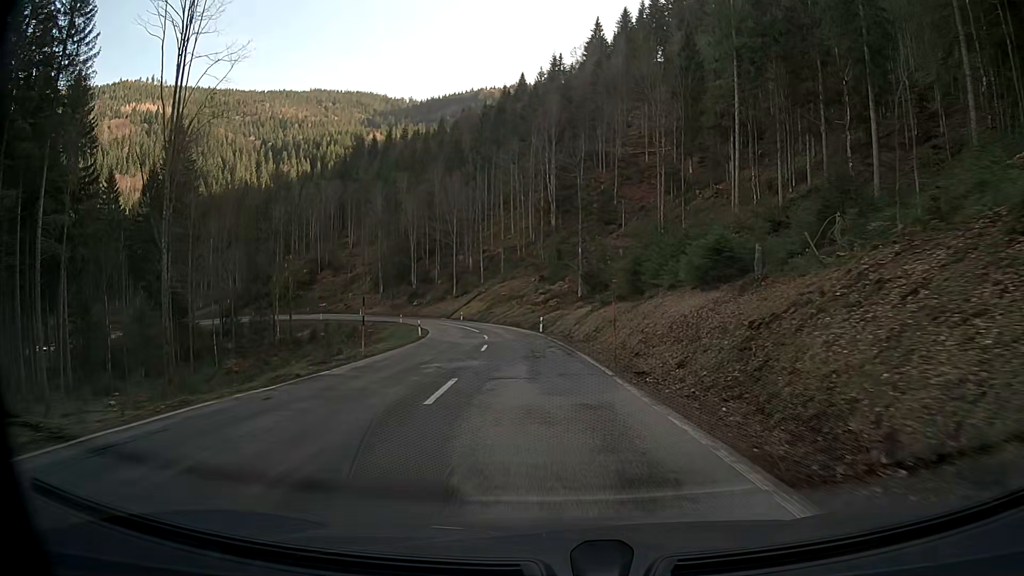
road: secondary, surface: asphalt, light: Day
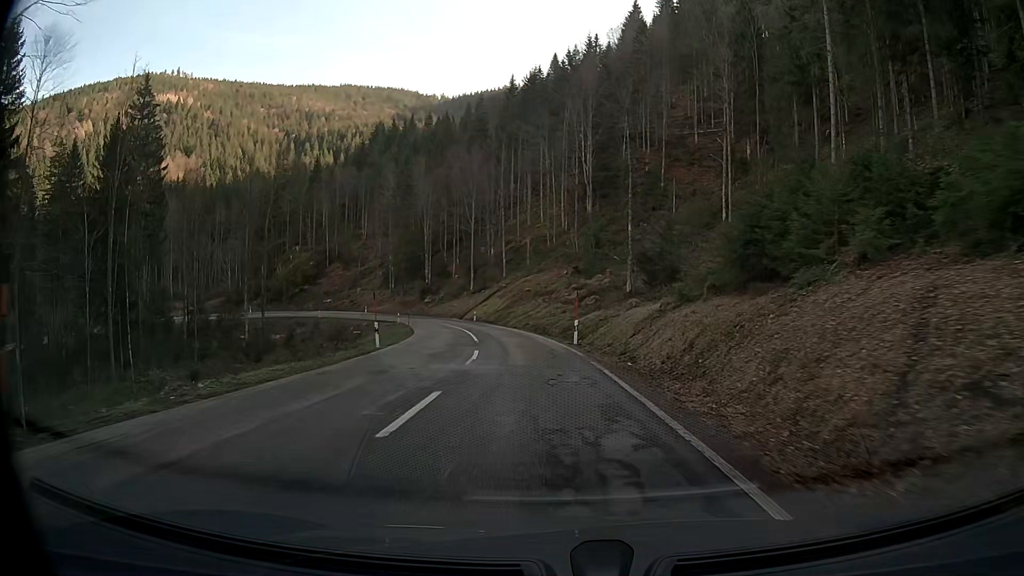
(-0.4, +18.1) m; -3°
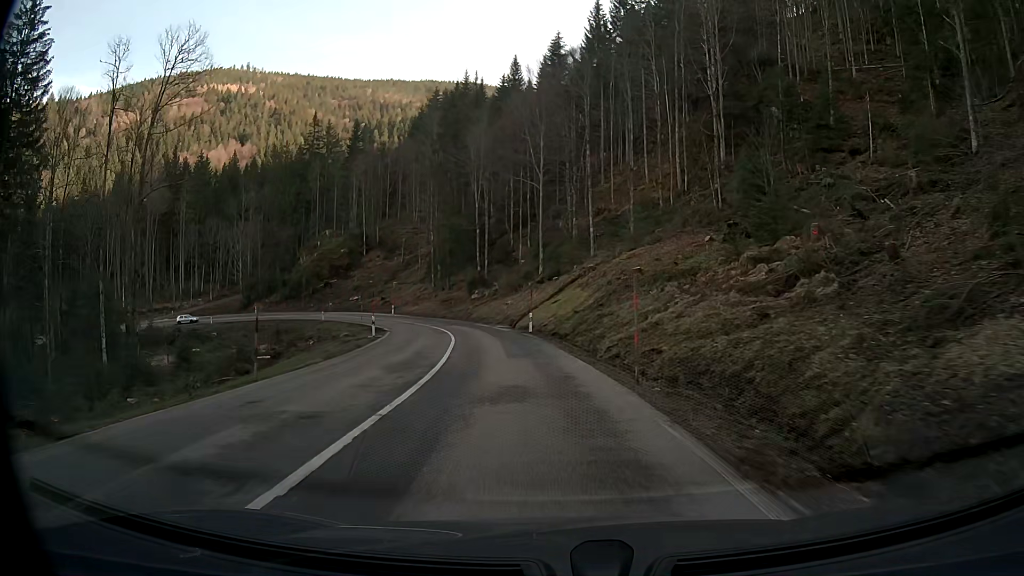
(-2.3, +36.8) m; -8°
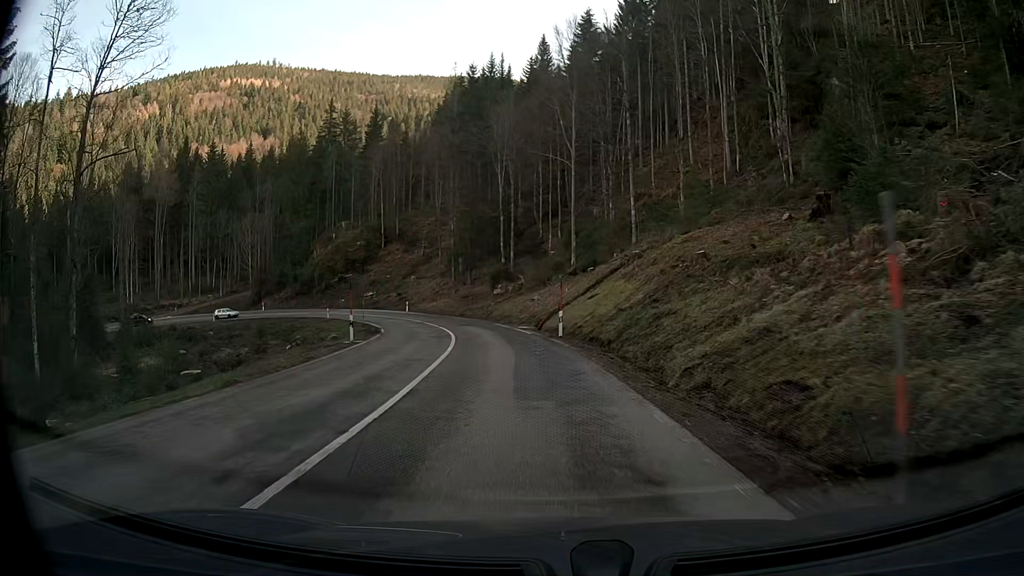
(-0.1, +8.8) m; -1°
